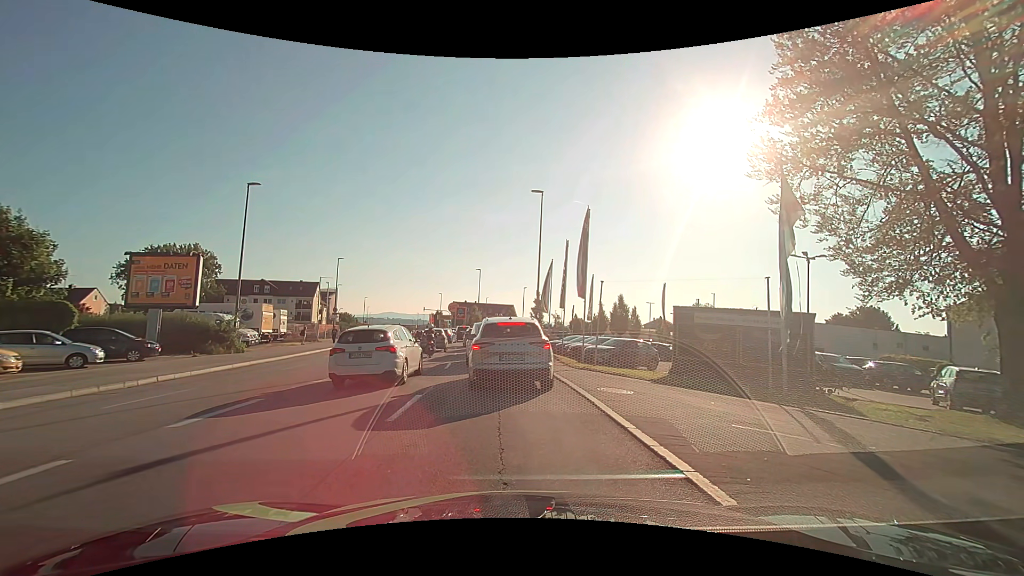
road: tertiary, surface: asphalt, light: Day
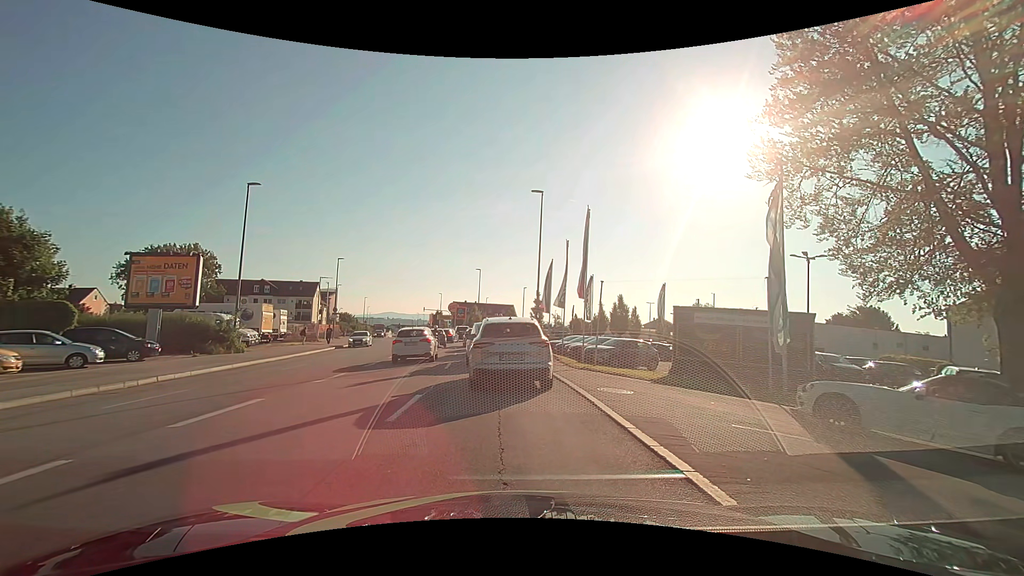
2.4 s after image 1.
(0.0, 0.0) m; 0°
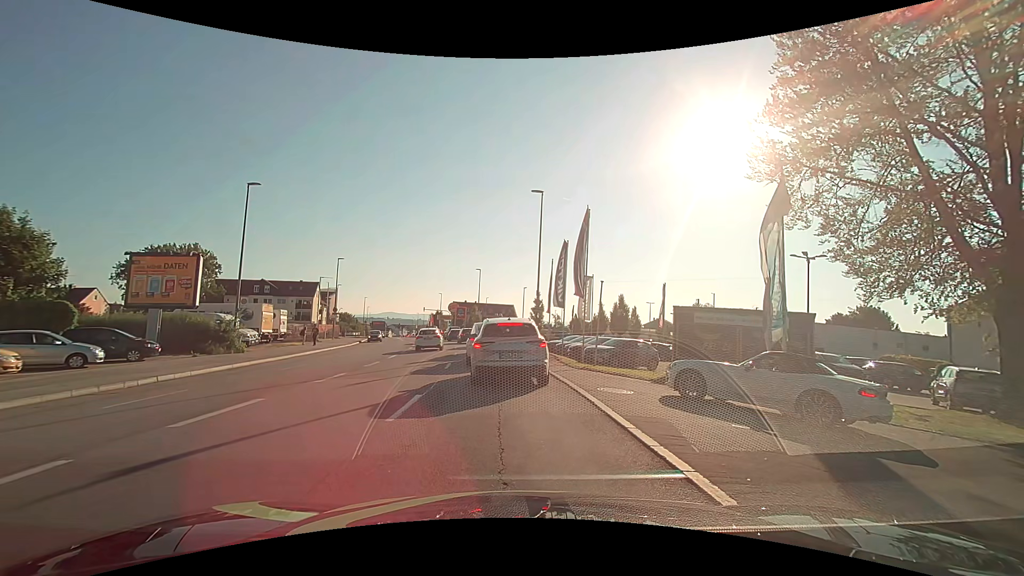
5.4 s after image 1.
(0.0, 0.0) m; 0°
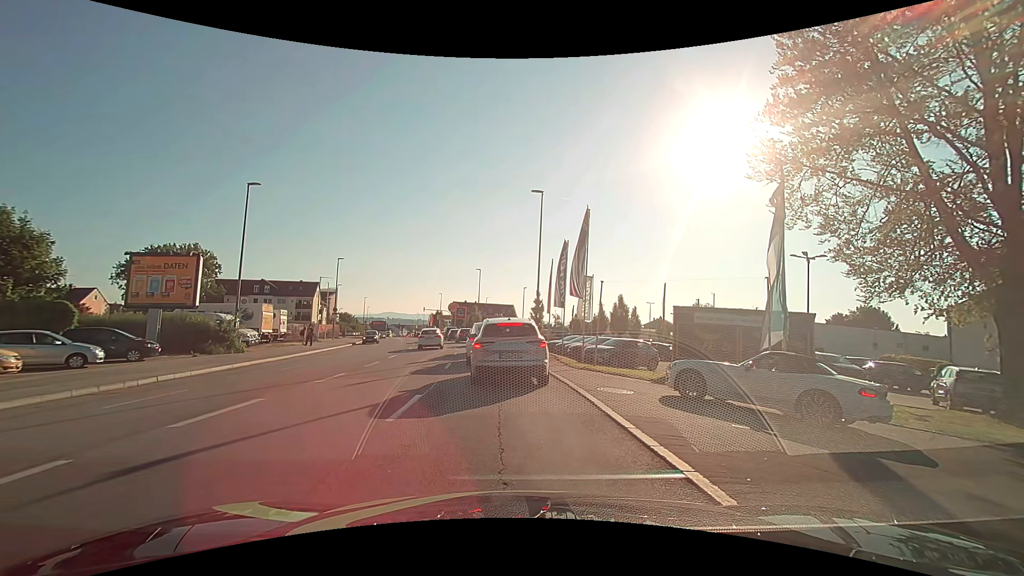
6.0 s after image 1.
(0.0, 0.0) m; 0°
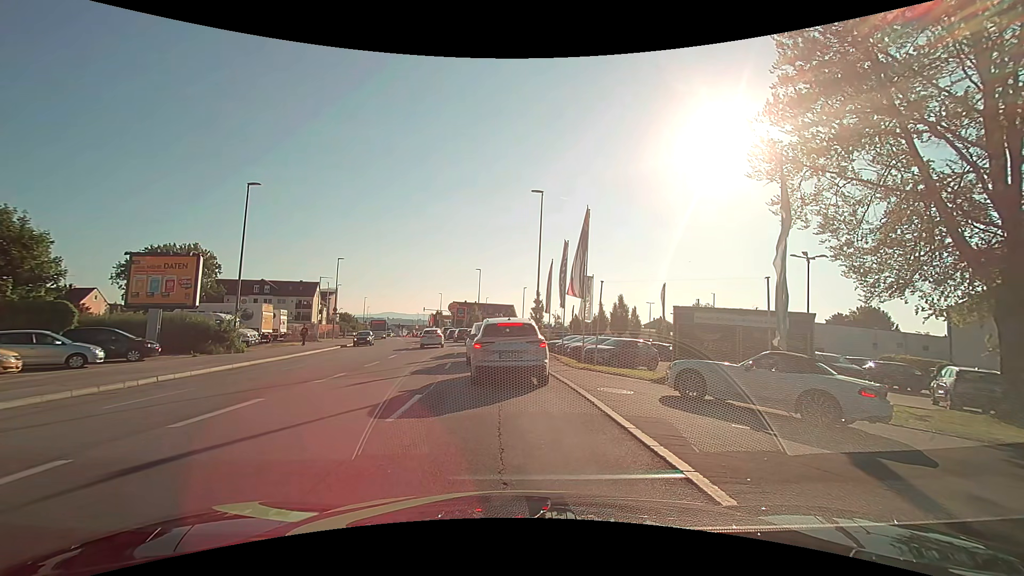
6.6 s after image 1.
(0.0, 0.0) m; 0°
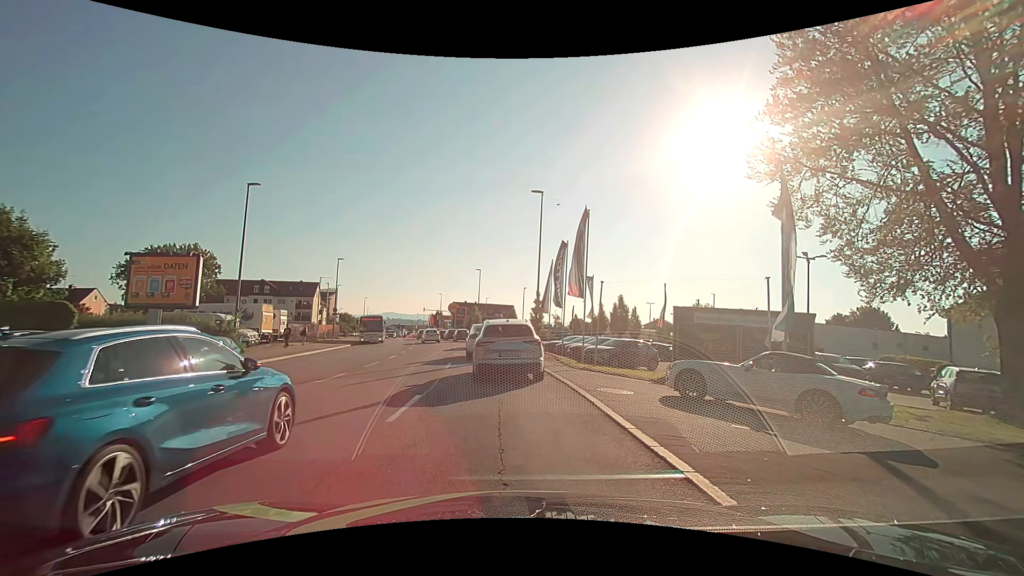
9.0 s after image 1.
(0.0, 0.0) m; 0°
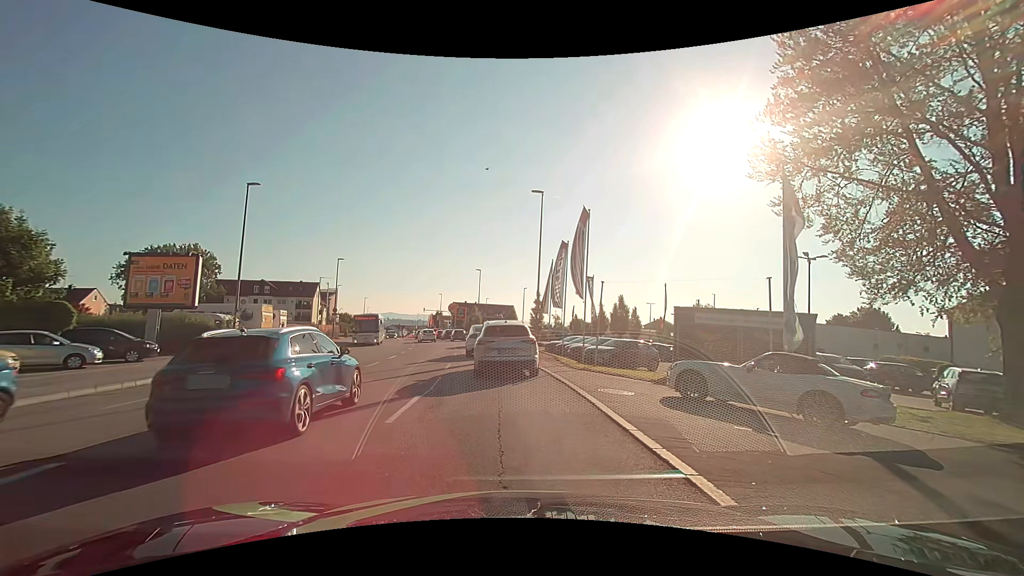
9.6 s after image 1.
(0.0, 0.0) m; 0°
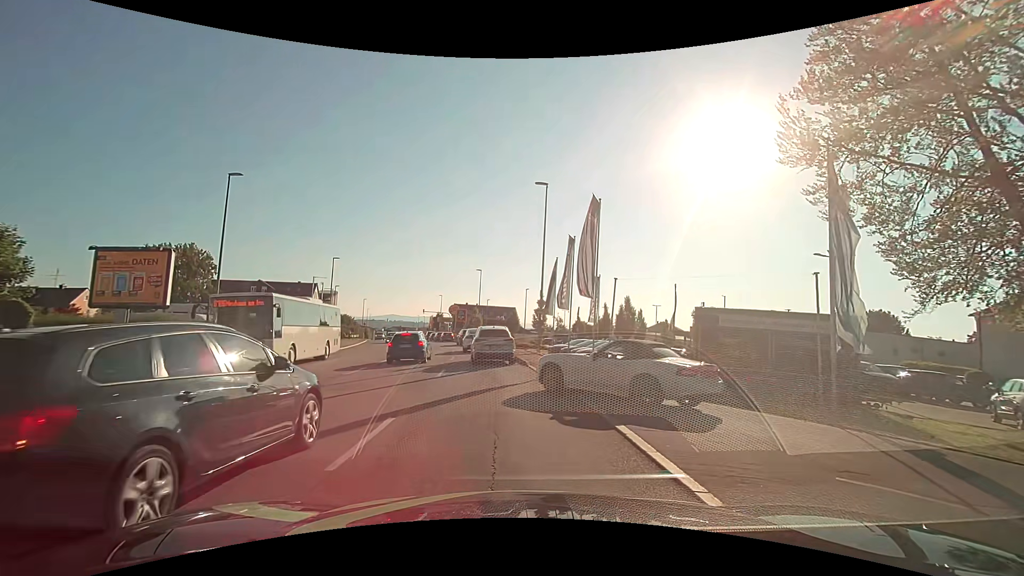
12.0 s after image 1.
(0.0, +2.5) m; 0°
